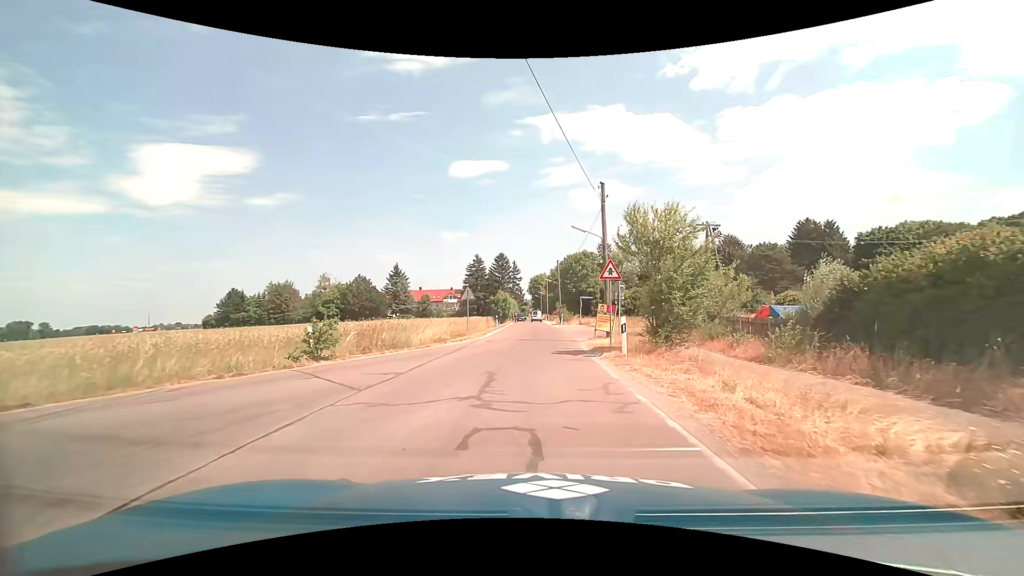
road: unclassified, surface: asphalt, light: Day
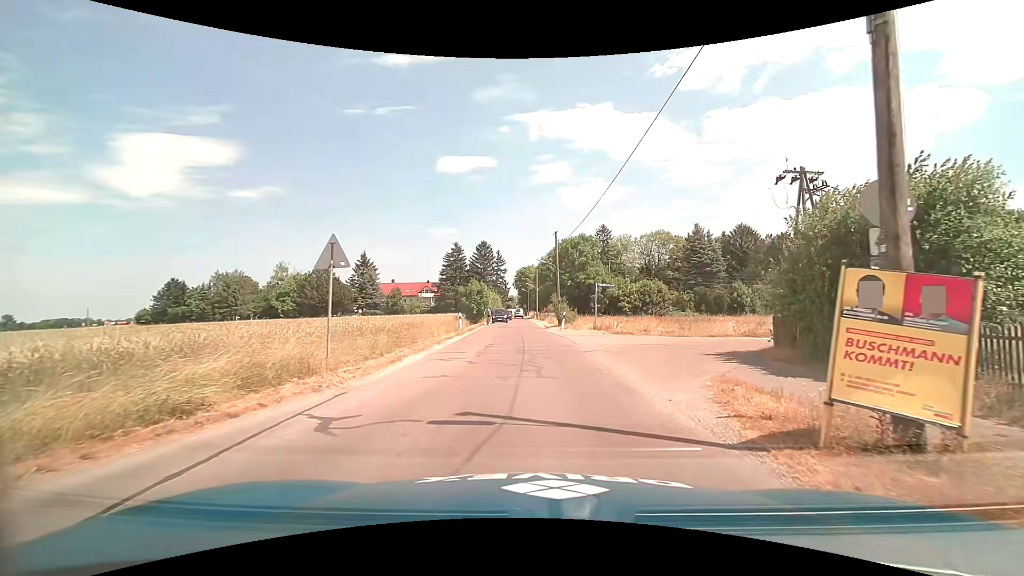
(0.0, +19.1) m; +1°
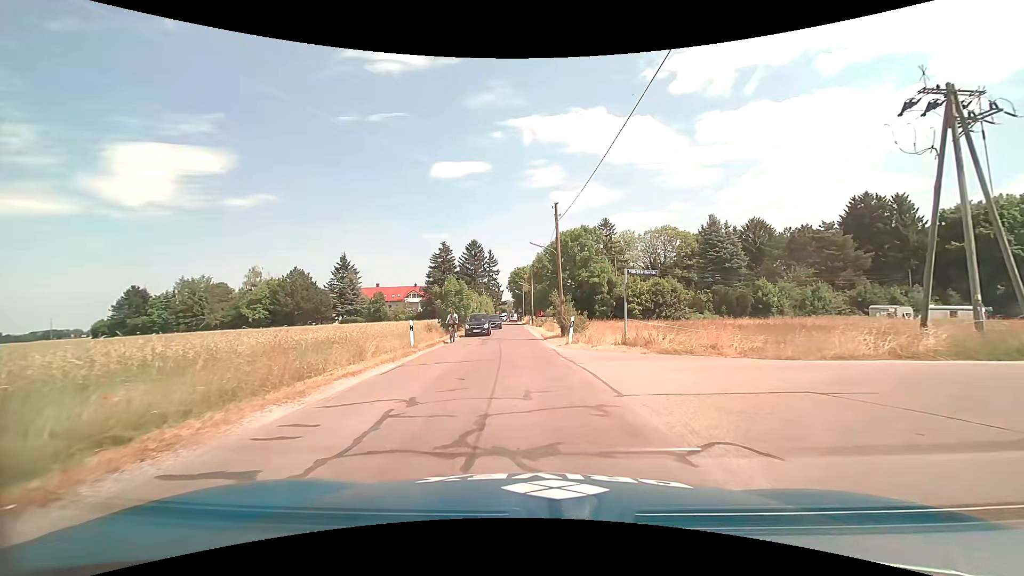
(+0.3, +11.8) m; +1°
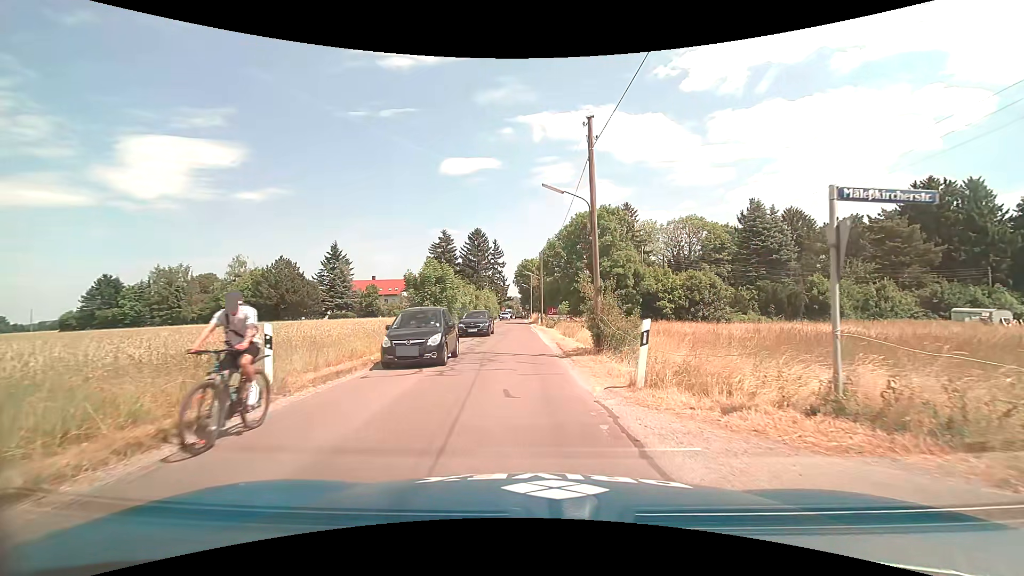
(-0.1, +12.0) m; 0°
(0, +10) (-1, +20) (-1, +30) (-2, +40) (-2, +50) (-2, +60) (-3, +70) (-4, +80) (-5, +90) (-5, +100) m
